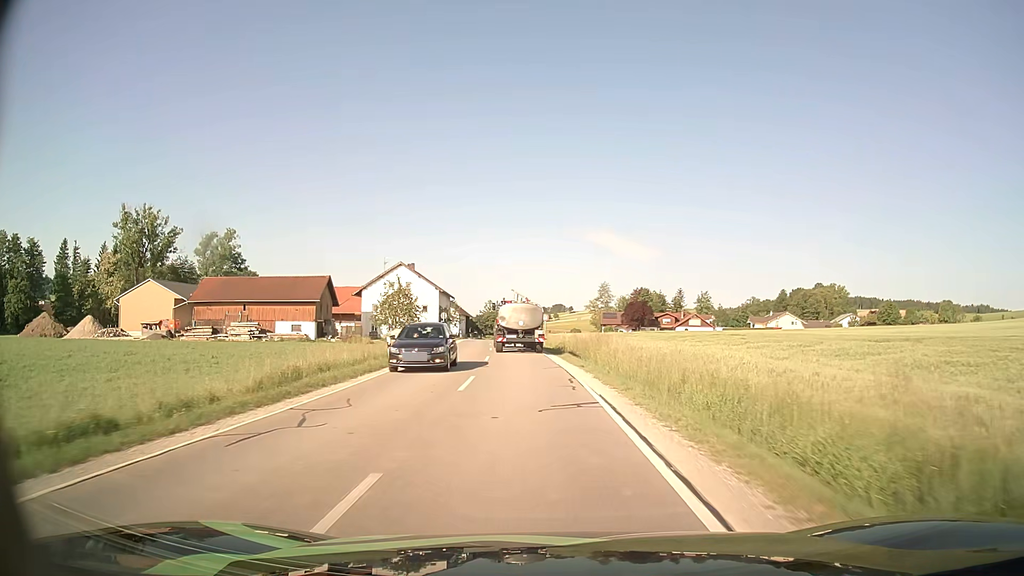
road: secondary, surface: asphalt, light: Day
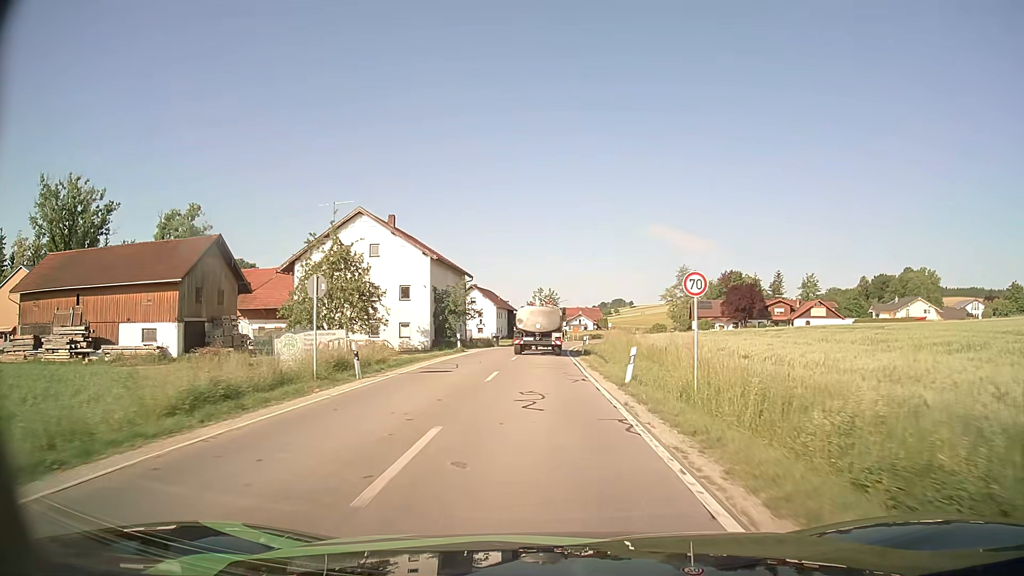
(-2.3, +45.1) m; -5°
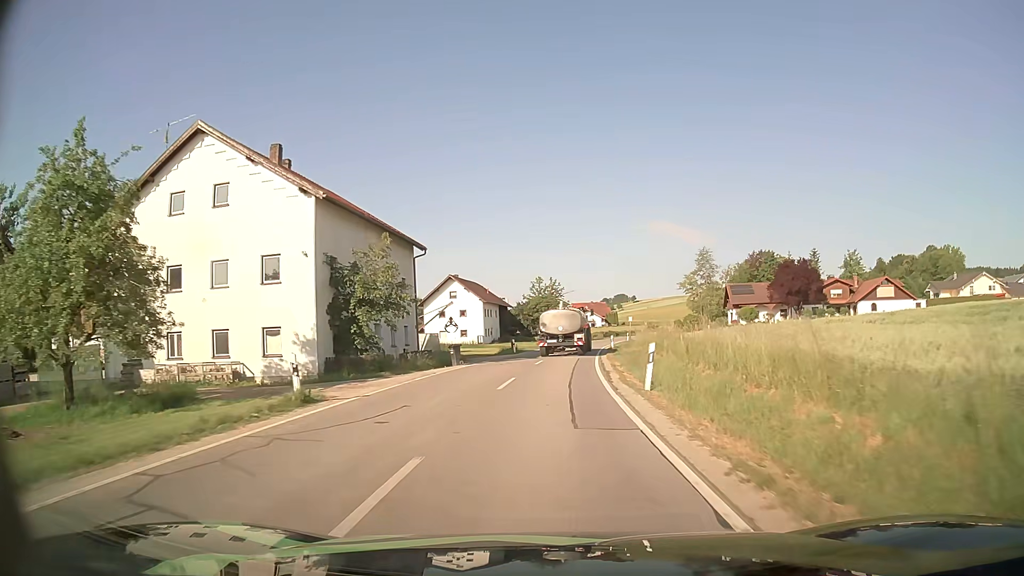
(-0.1, +25.7) m; 0°
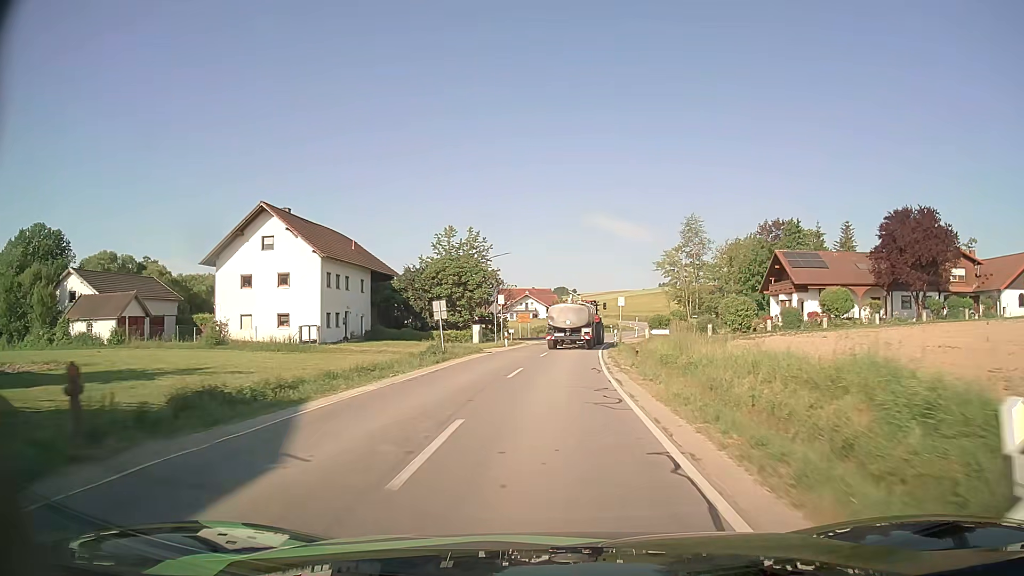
(+1.8, +45.5) m; +5°
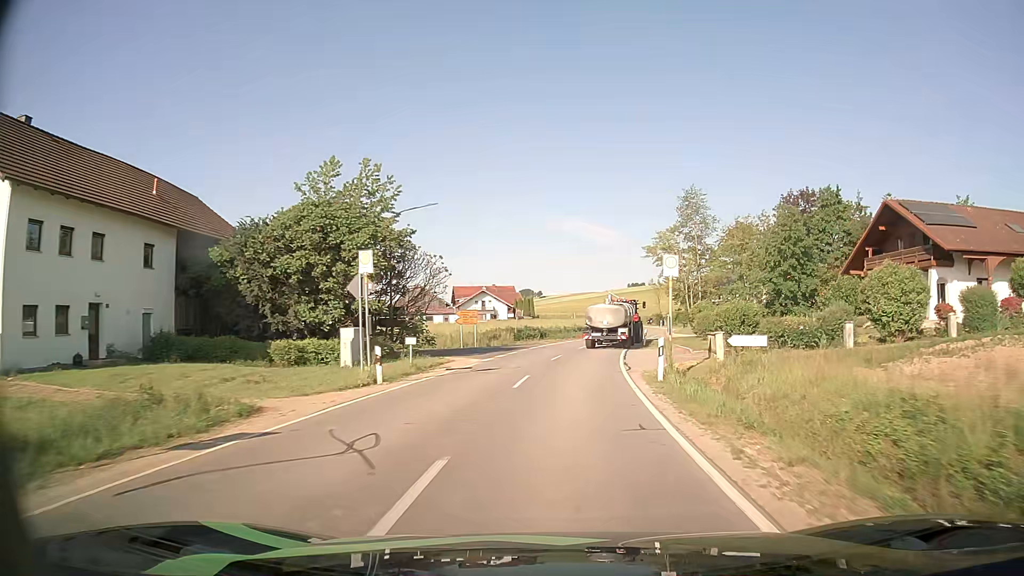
(+0.6, +26.2) m; +3°
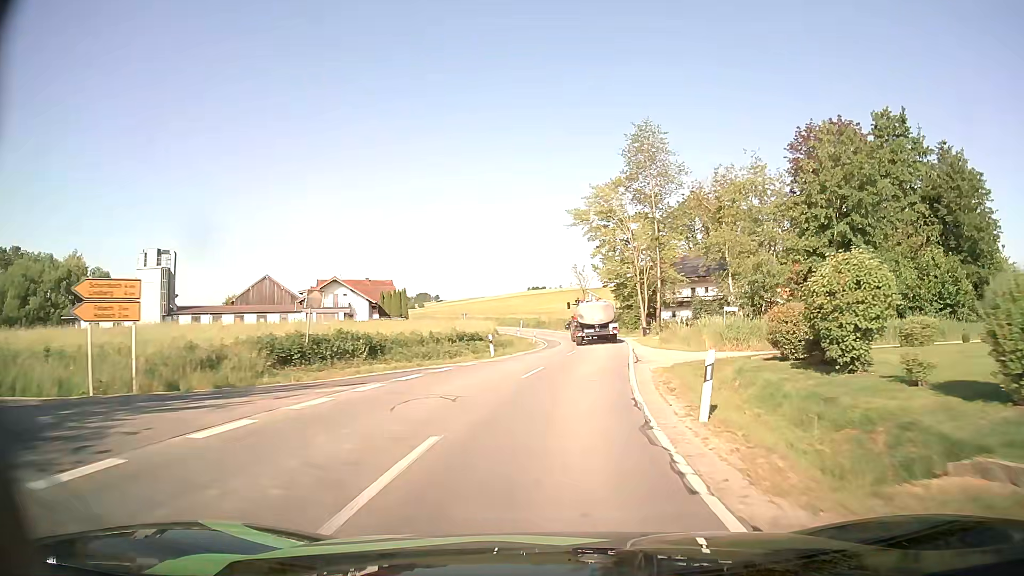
(+2.3, +34.2) m; +9°
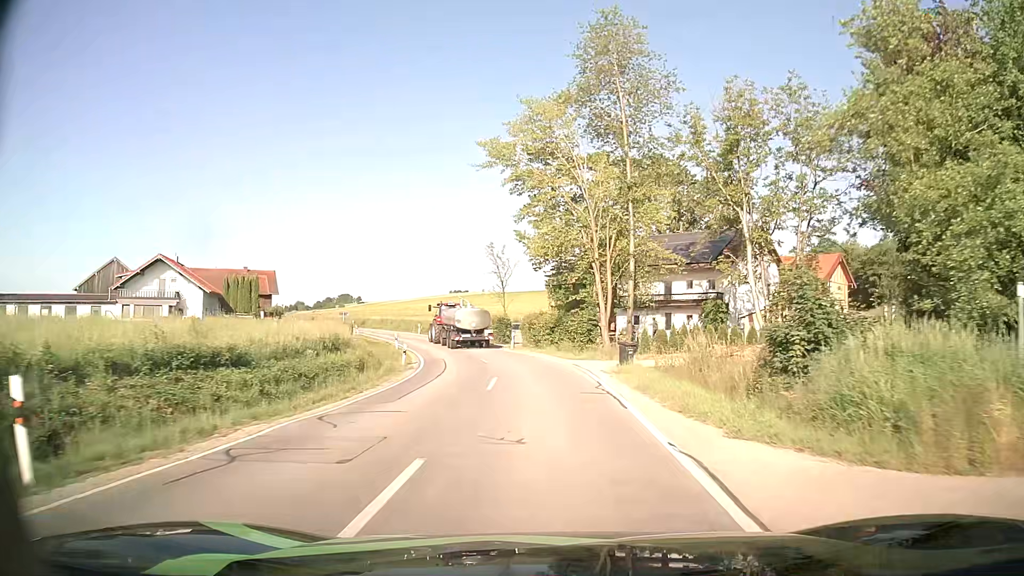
(+1.6, +25.2) m; +6°
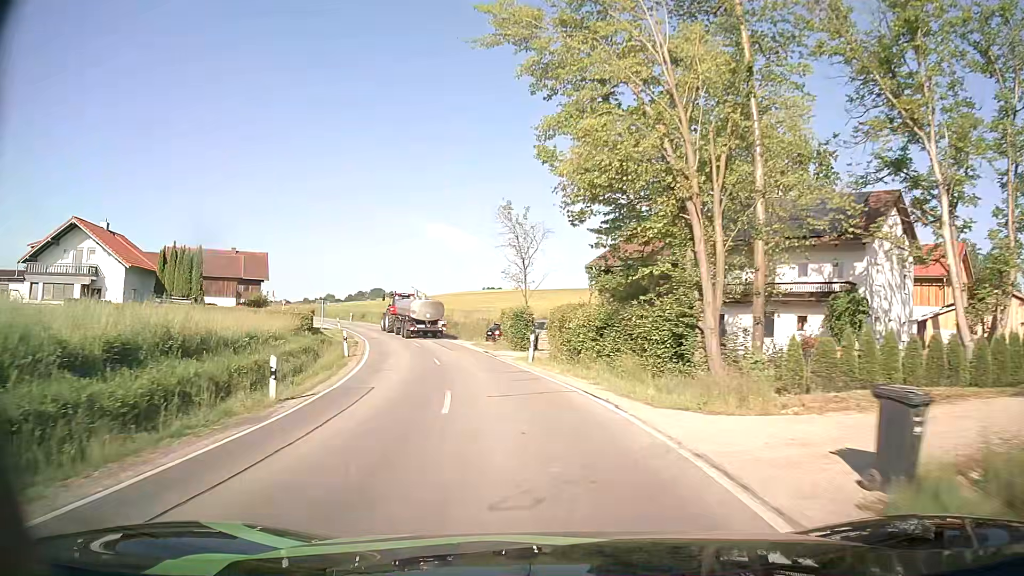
(-0.2, +16.7) m; -2°
(-1, +10) (-2, +20) (-4, +30) (-7, +39) (-10, +49) (-14, +58) (-18, +67) (-23, +75) (-29, +84) (-34, +92) m
